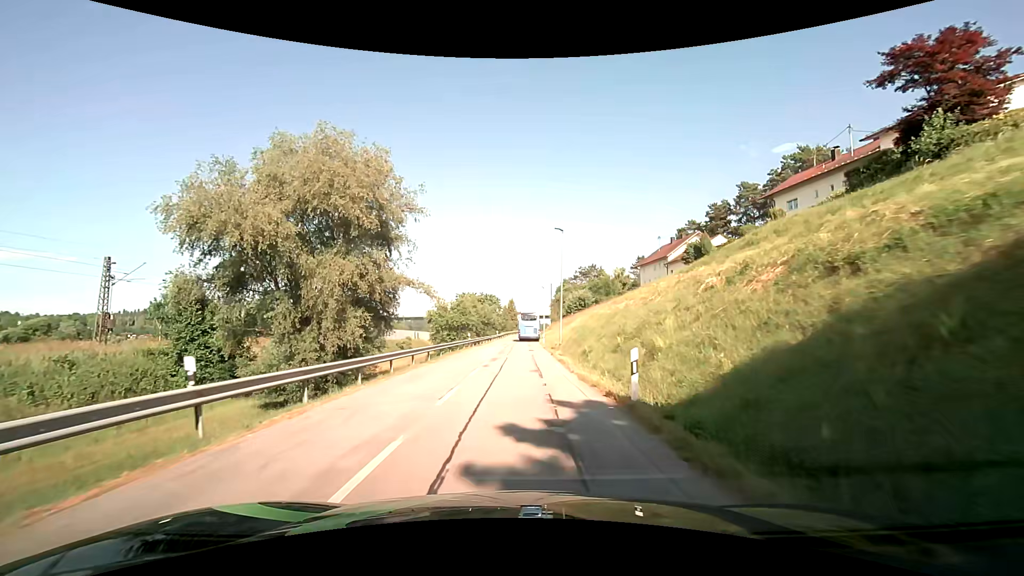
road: unclassified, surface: asphalt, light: Day
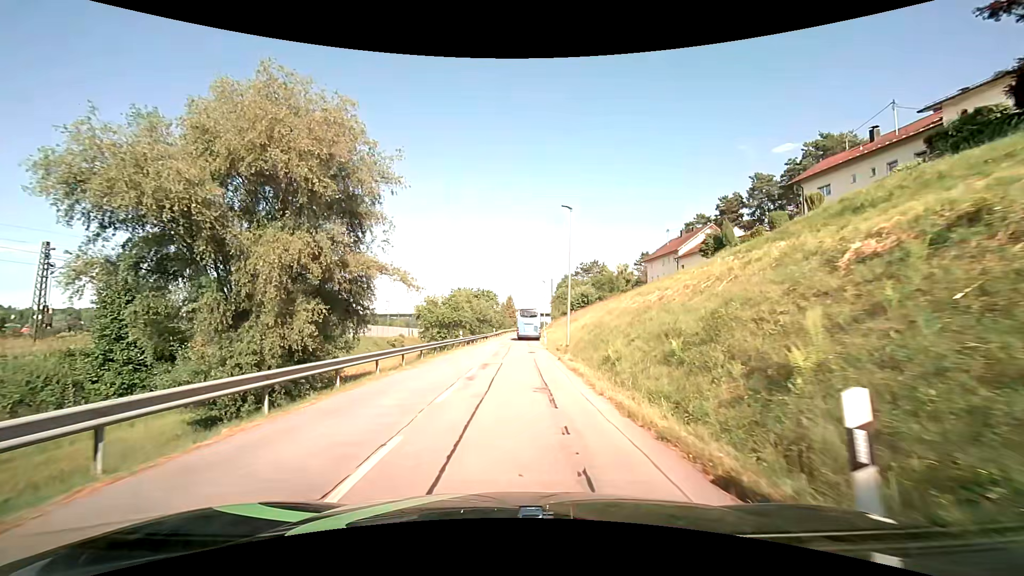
(-0.1, +5.9) m; -1°
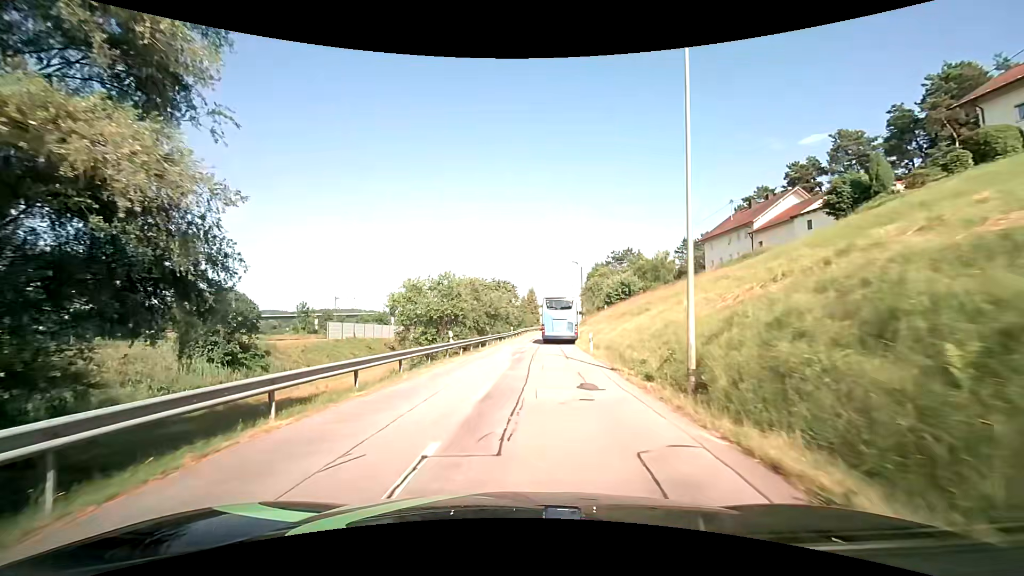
(-0.2, +17.5) m; -3°
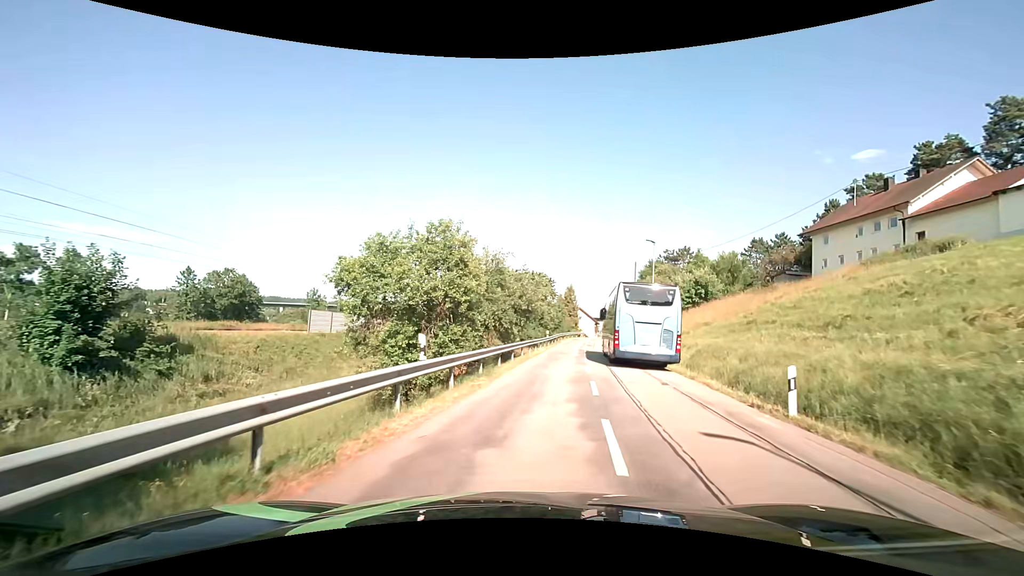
(-0.7, +16.0) m; -3°
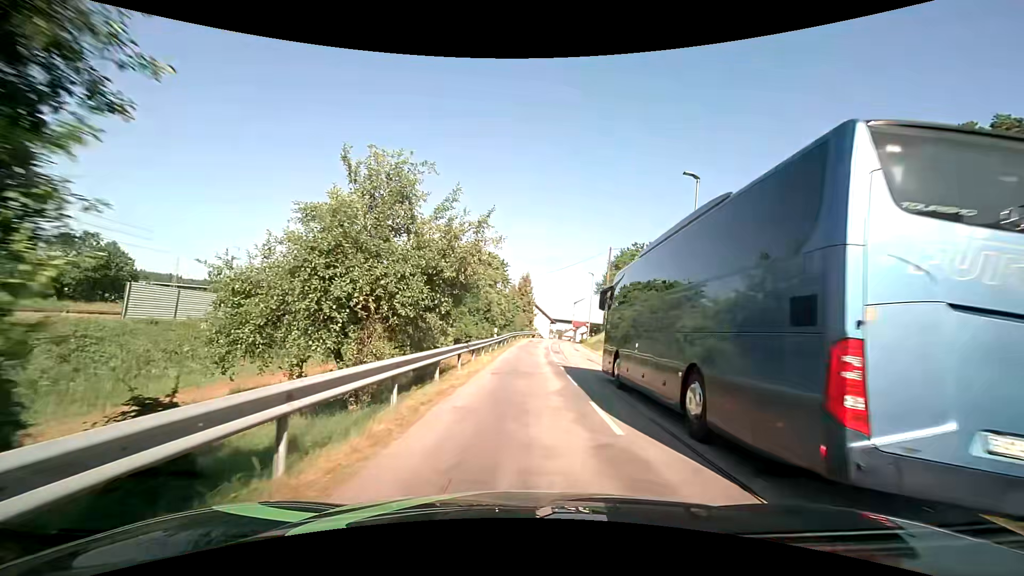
(+0.9, +16.0) m; +7°
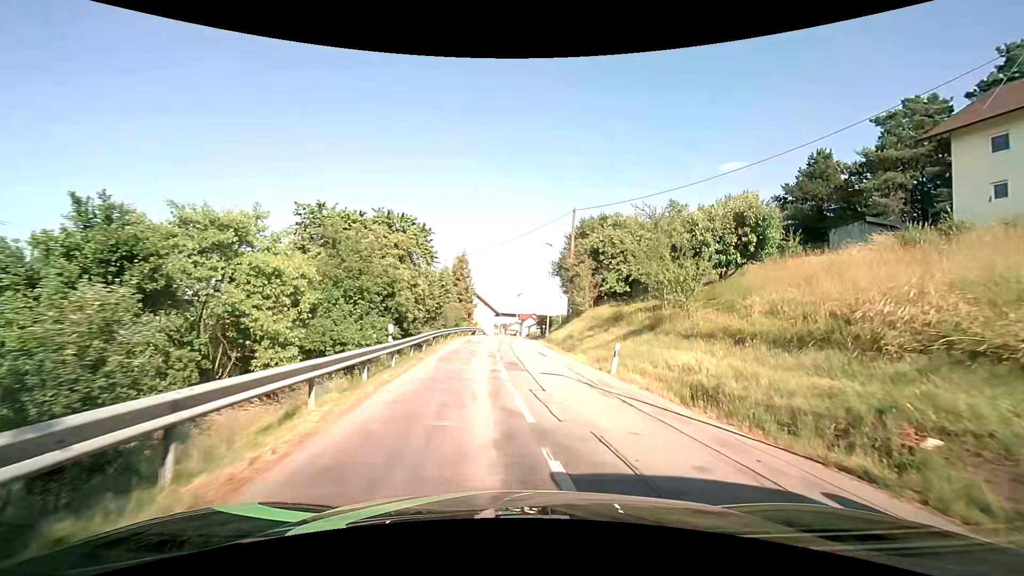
(+0.6, +15.9) m; +8°
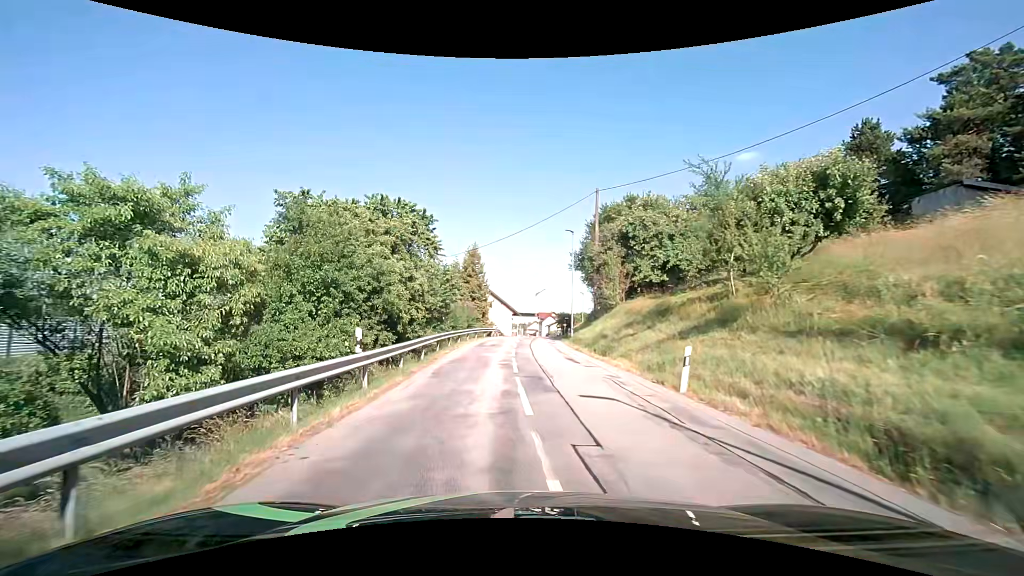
(-0.1, +5.0) m; -4°
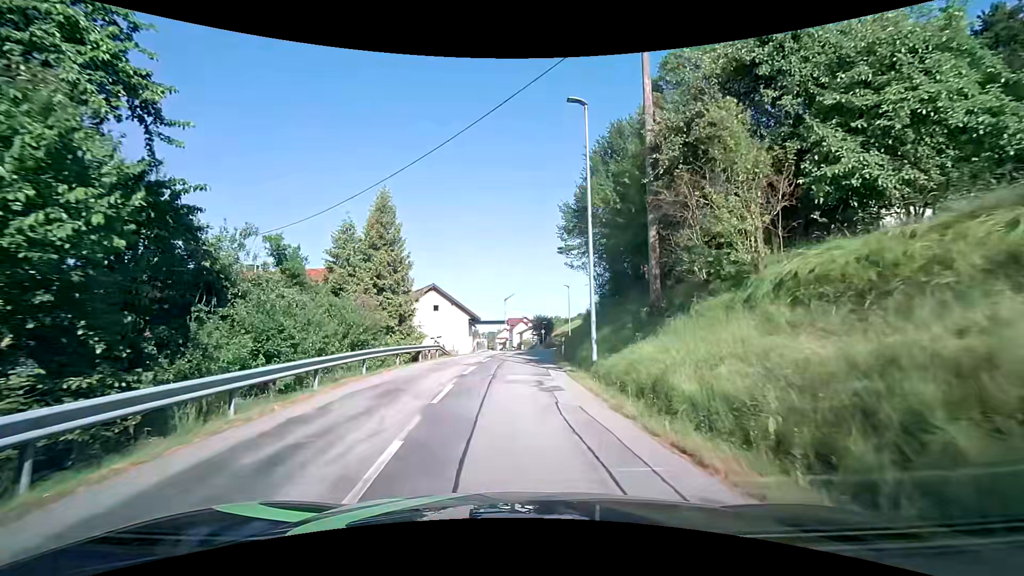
(+0.8, +22.4) m; +3°
(0, +10) (0, +20) (0, +30) (+1, +40) (+1, +50) (+1, +60) (0, +70) (-1, +80) (-2, +90) (-3, +100) m
